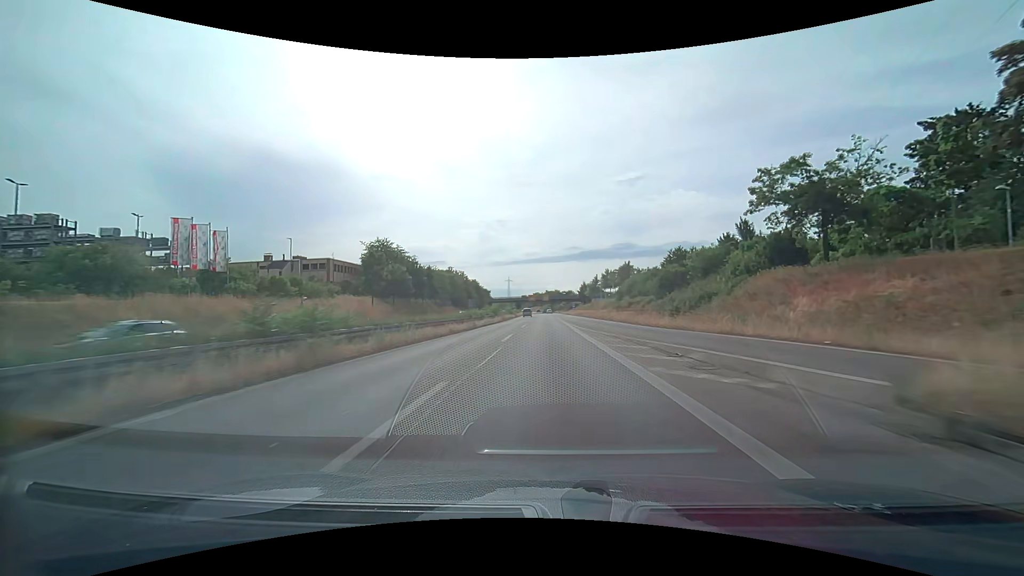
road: trunk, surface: asphalt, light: Day
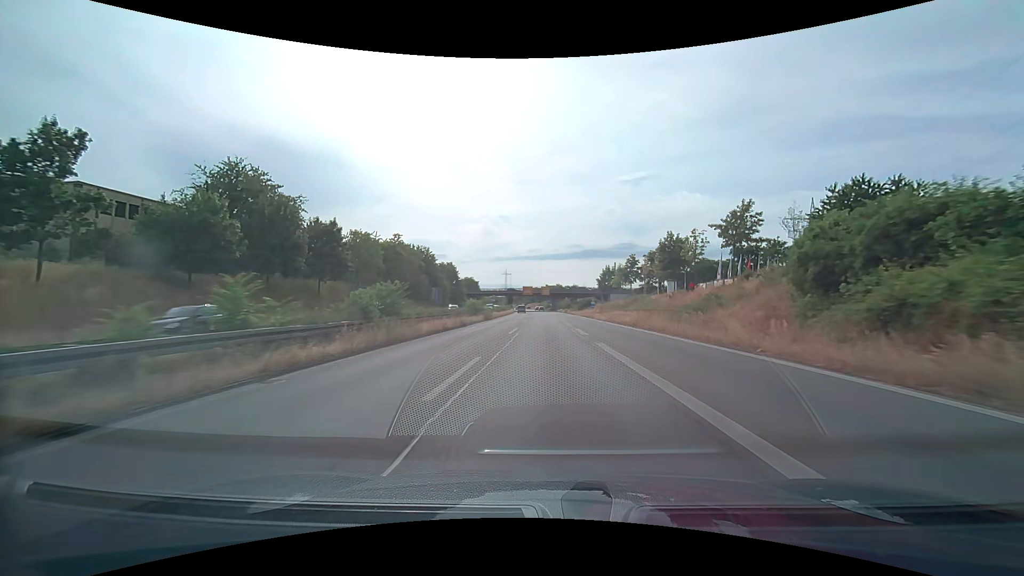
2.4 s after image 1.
(0.0, +50.0) m; 0°
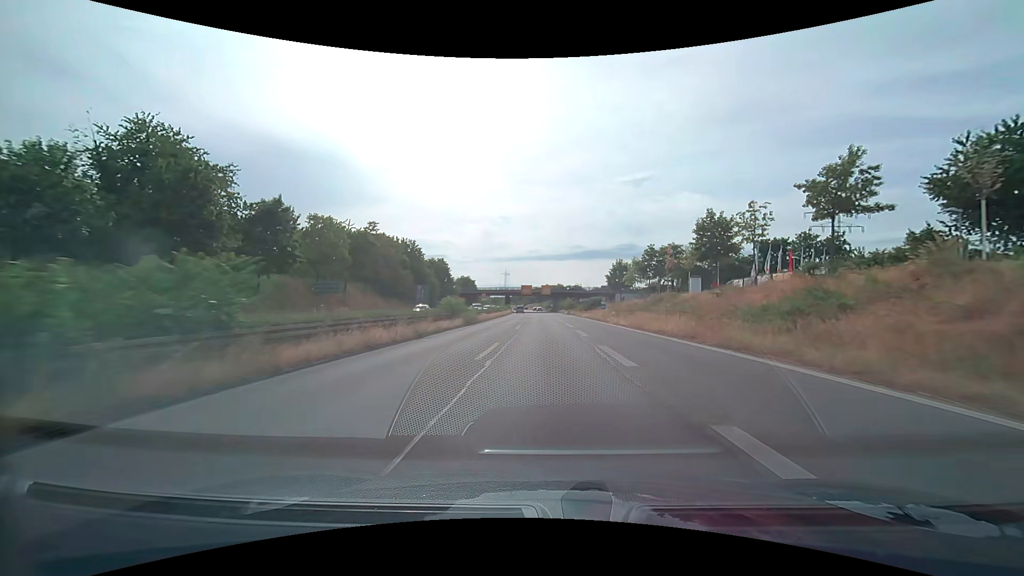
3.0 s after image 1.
(0.0, +12.5) m; 0°
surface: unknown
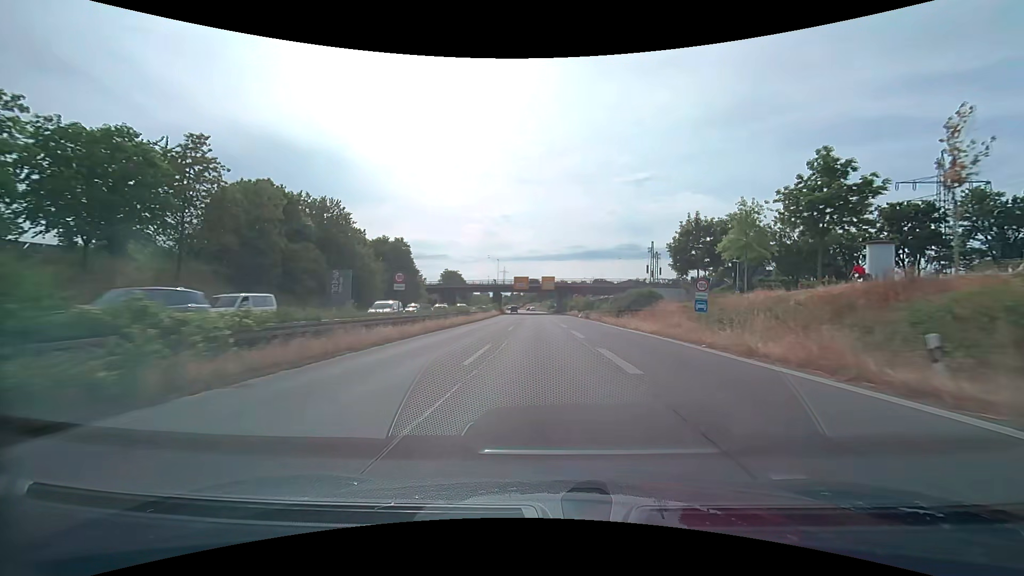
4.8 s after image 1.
(0.0, +37.4) m; 0°
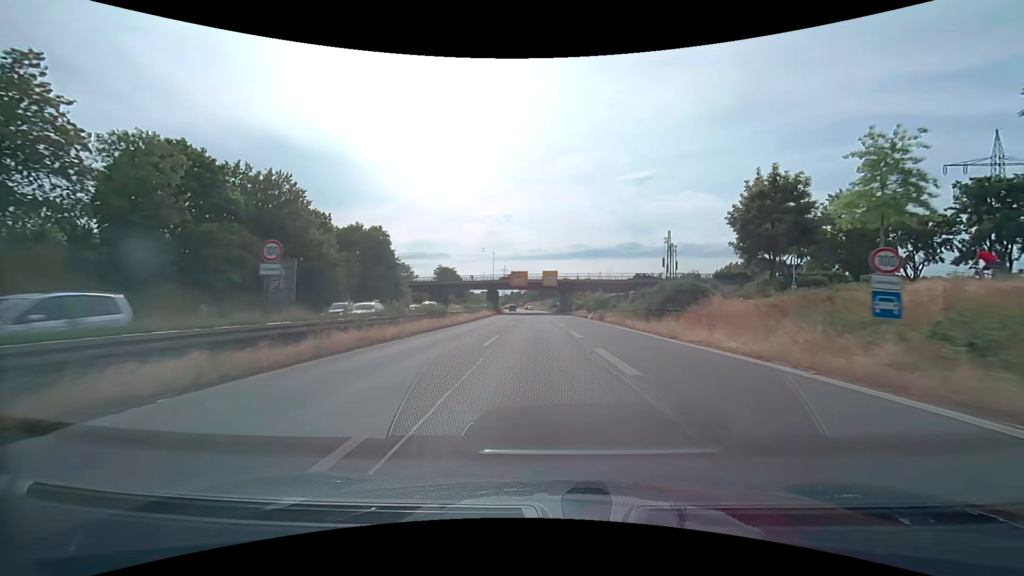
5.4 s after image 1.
(0.0, +12.5) m; 0°
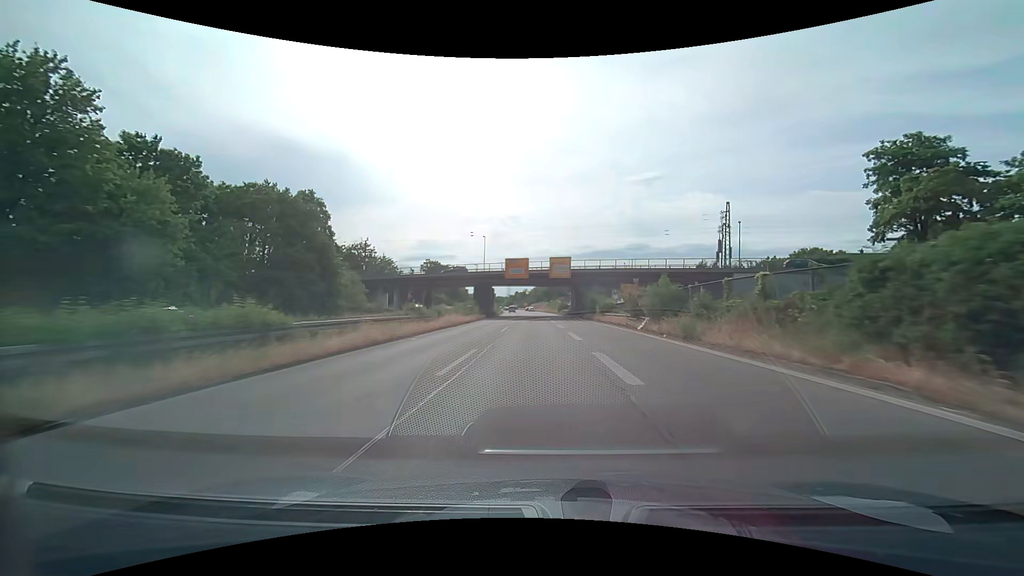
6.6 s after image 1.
(-0.1, +25.1) m; -1°
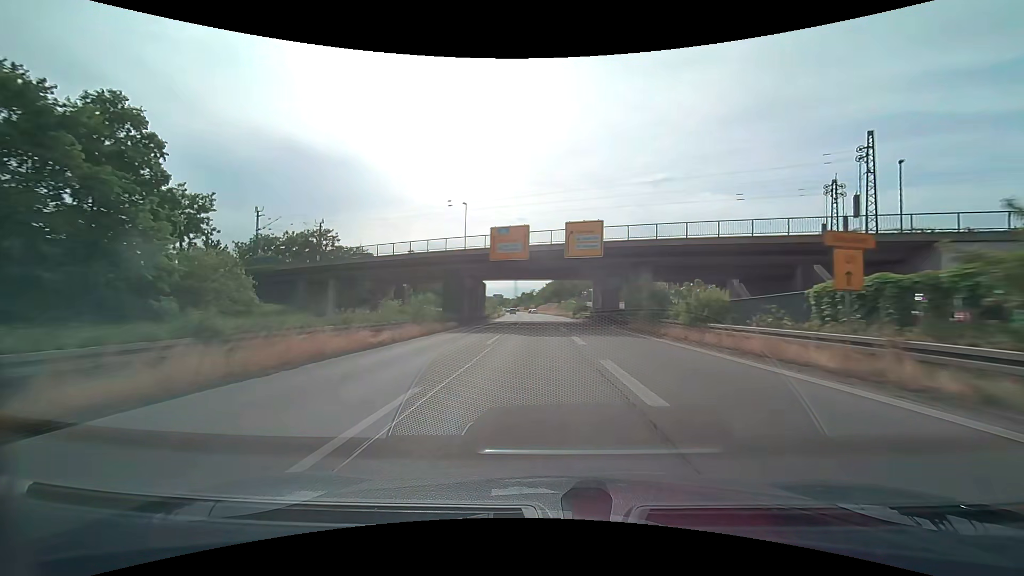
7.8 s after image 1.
(-0.2, +25.7) m; -1°
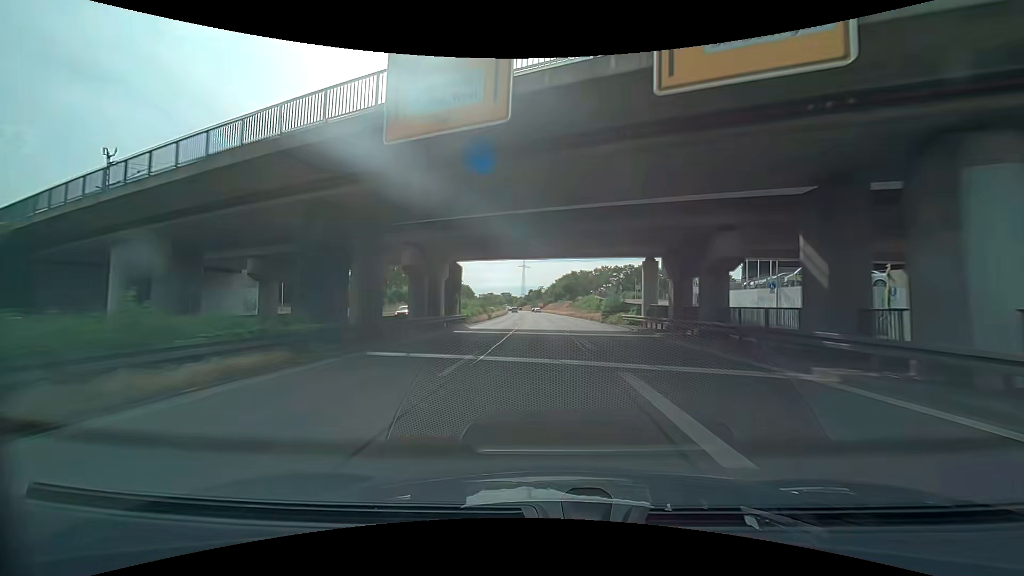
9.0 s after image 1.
(-0.2, +26.8) m; -1°
(0, +10) (0, +20) (0, +30) (+1, +40) (+1, +50) (+1, +60) (+1, +70) (0, +80) (0, +90) (0, +100) m
